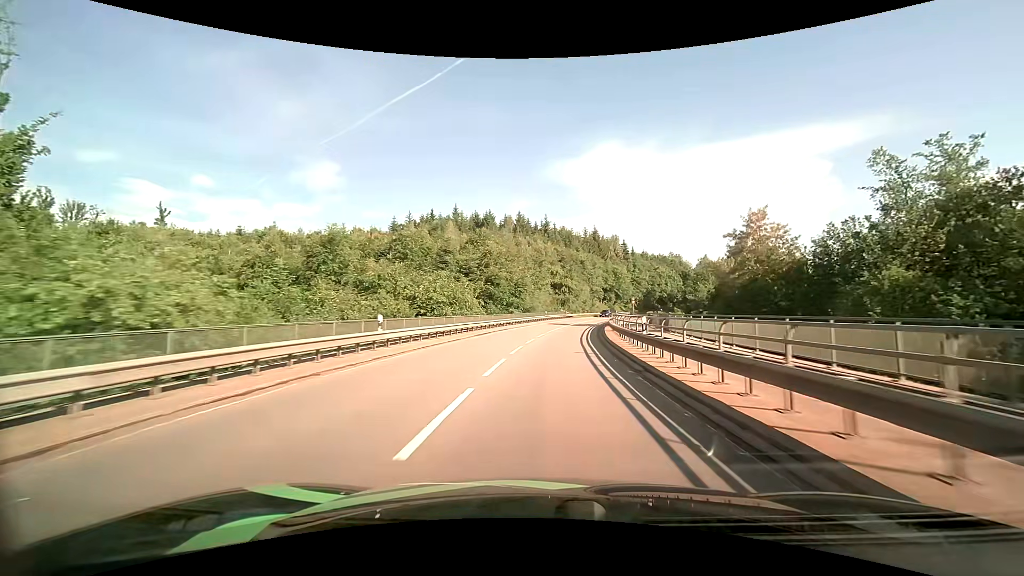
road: secondary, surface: asphalt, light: Day
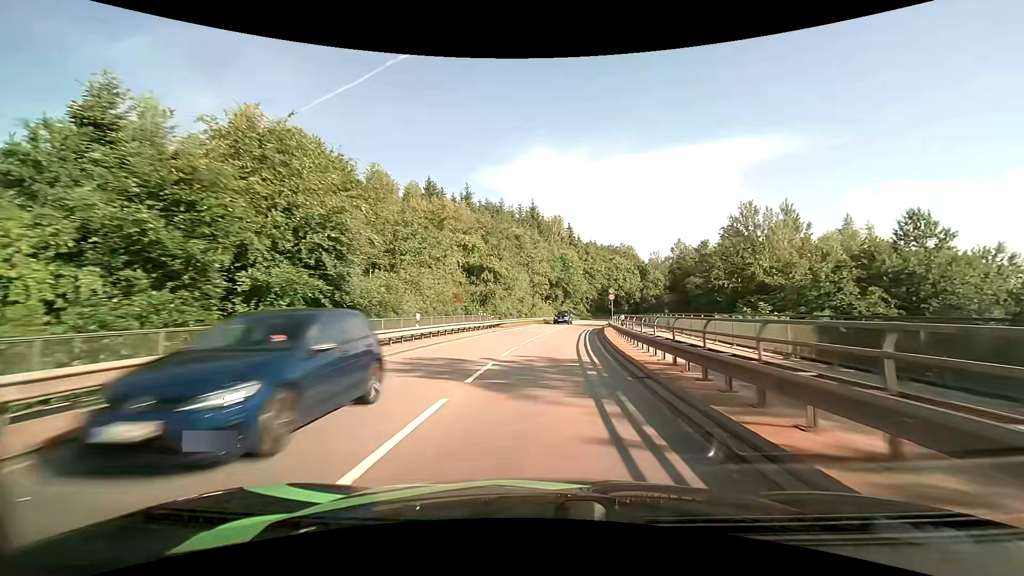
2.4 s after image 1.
(+3.1, +42.8) m; +8°
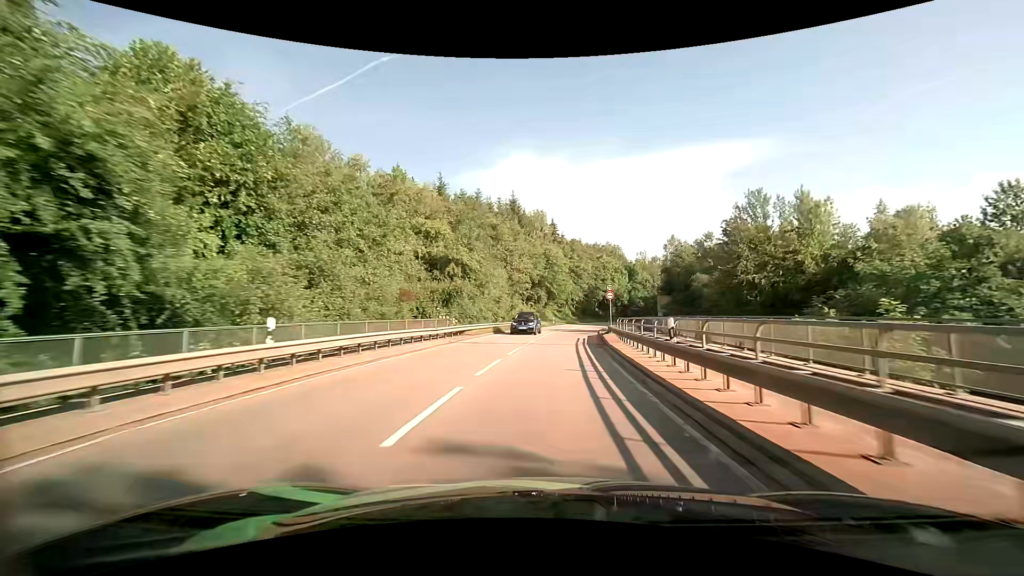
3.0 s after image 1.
(+0.2, +10.7) m; +2°
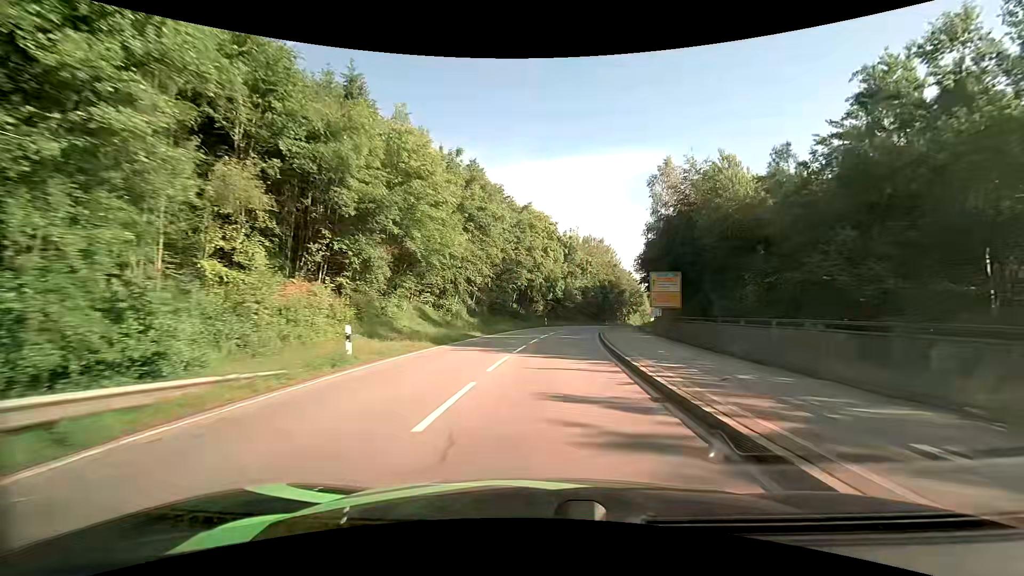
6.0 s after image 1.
(+4.5, +52.8) m; +10°
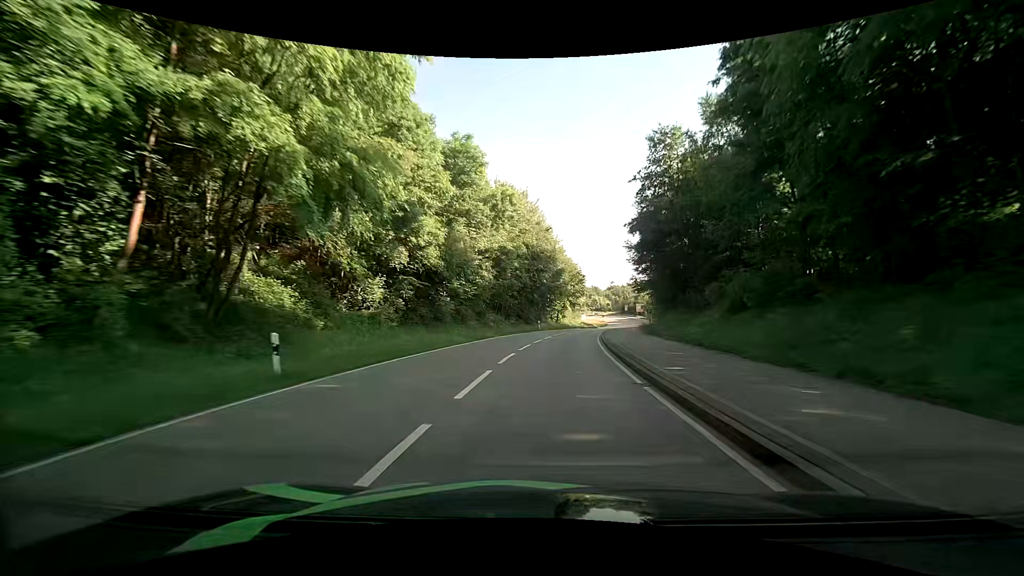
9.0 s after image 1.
(+4.3, +51.5) m; +9°
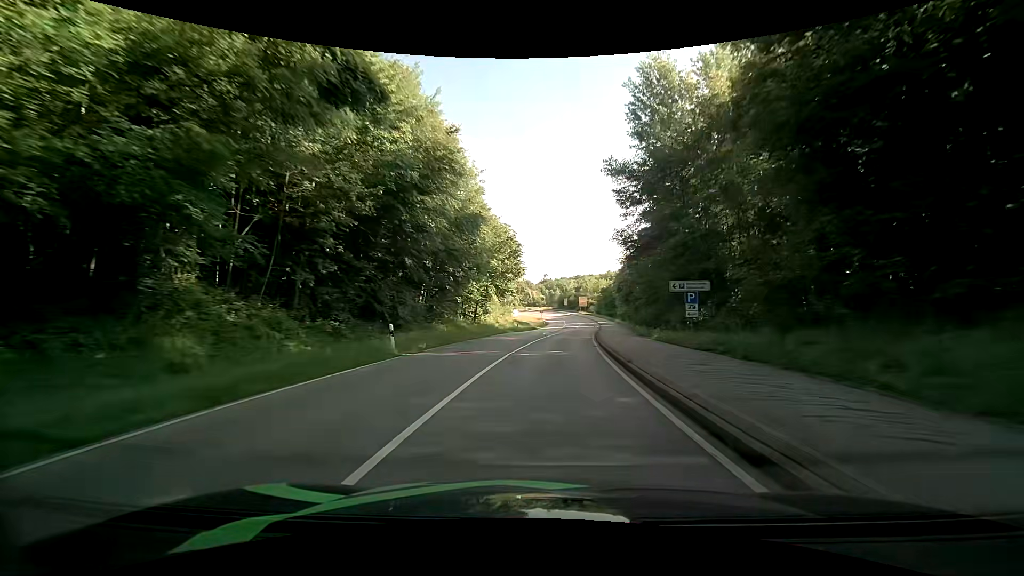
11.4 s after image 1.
(+2.7, +39.5) m; +8°
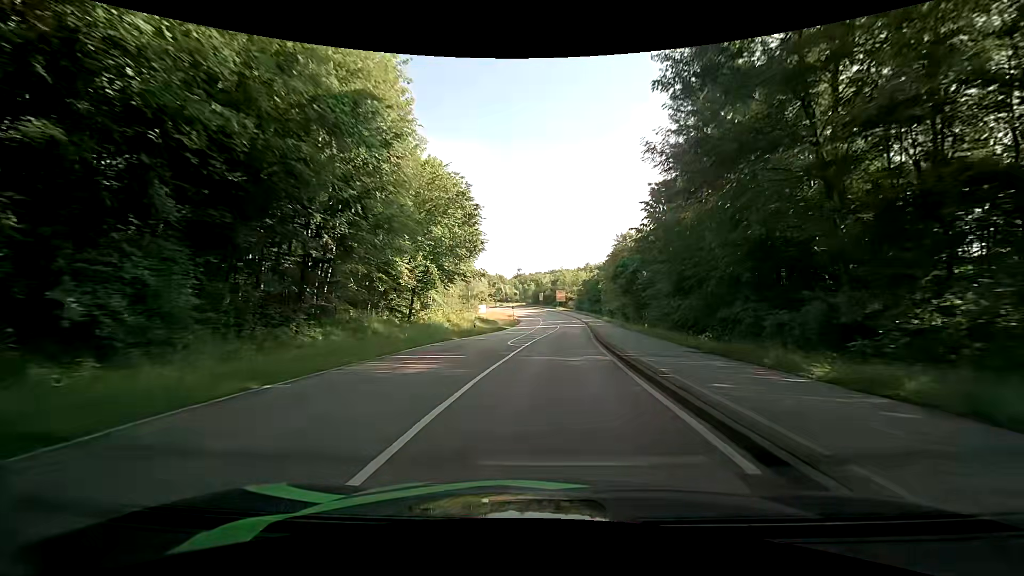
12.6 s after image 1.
(+0.7, +19.6) m; +3°
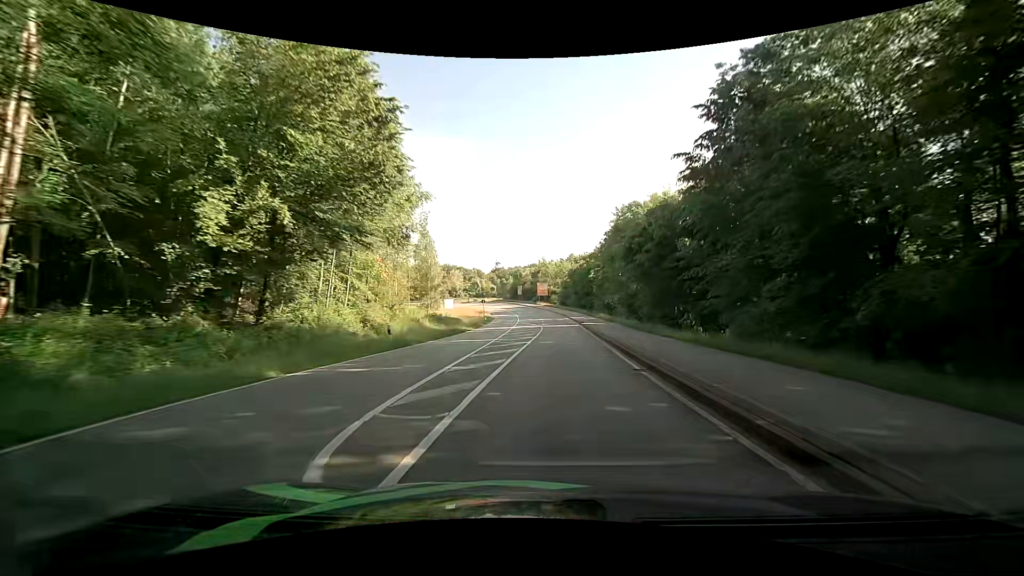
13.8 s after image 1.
(+0.4, +19.1) m; +3°
(0, +10) (0, +20) (0, +30) (+1, +40) (0, +50) (0, +60) (-1, +70) (-2, +80) (-4, +90) (-6, +100) m
